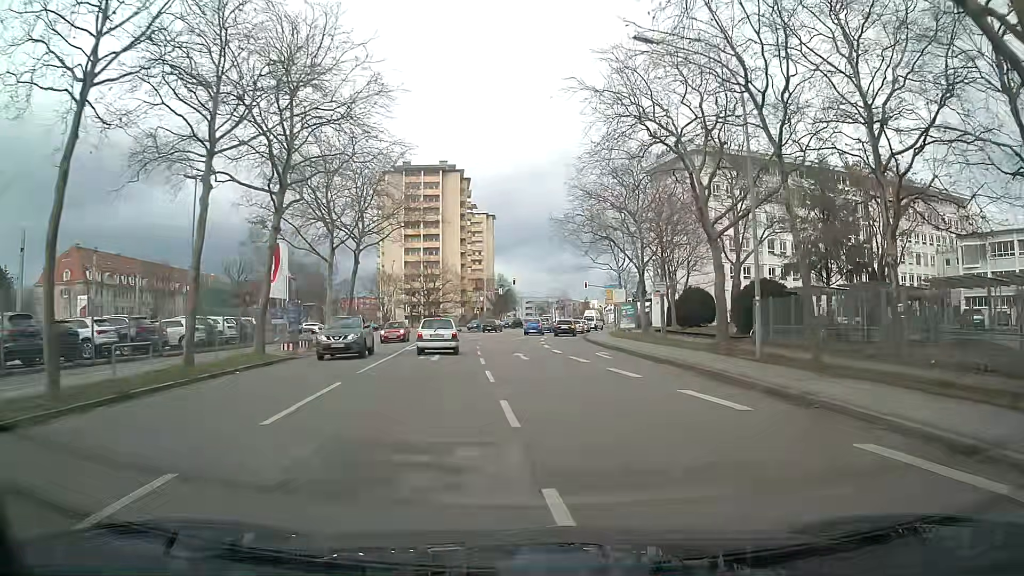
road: tertiary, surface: asphalt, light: Day
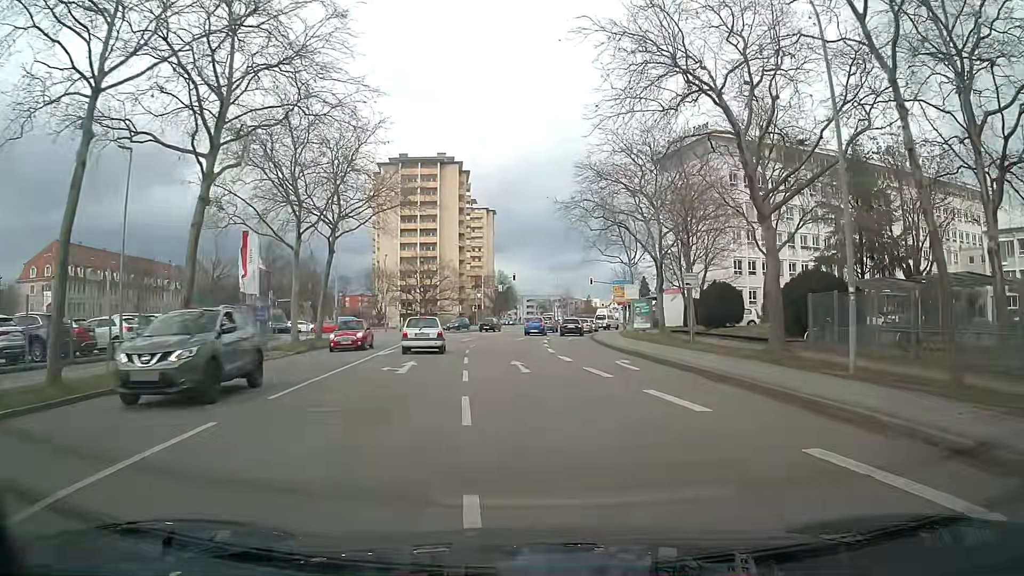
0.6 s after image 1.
(0.0, +6.0) m; 0°
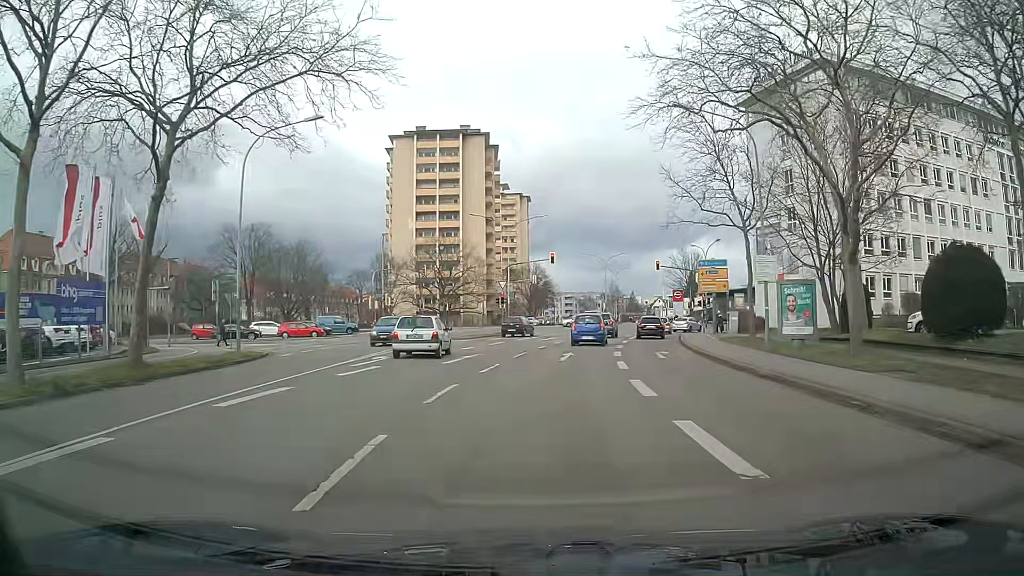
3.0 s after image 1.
(-0.5, +21.7) m; -3°
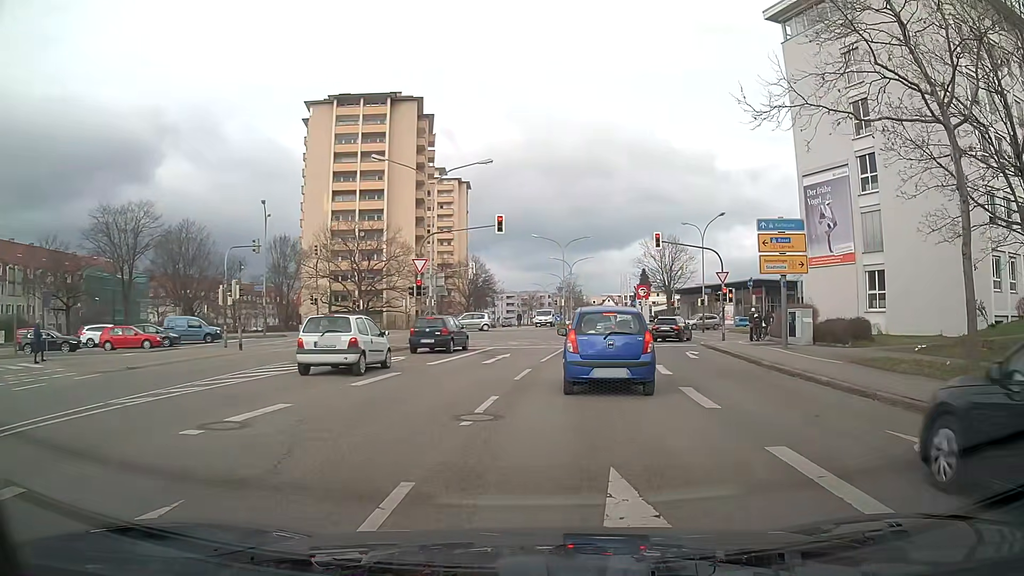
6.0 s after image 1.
(+0.4, +19.6) m; +7°
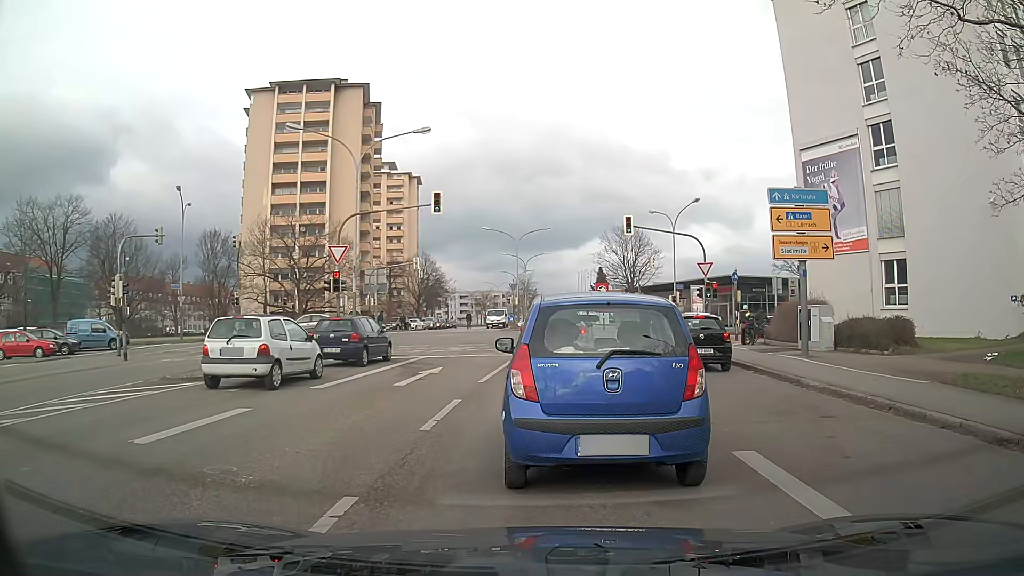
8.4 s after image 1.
(+0.2, +6.0) m; +3°
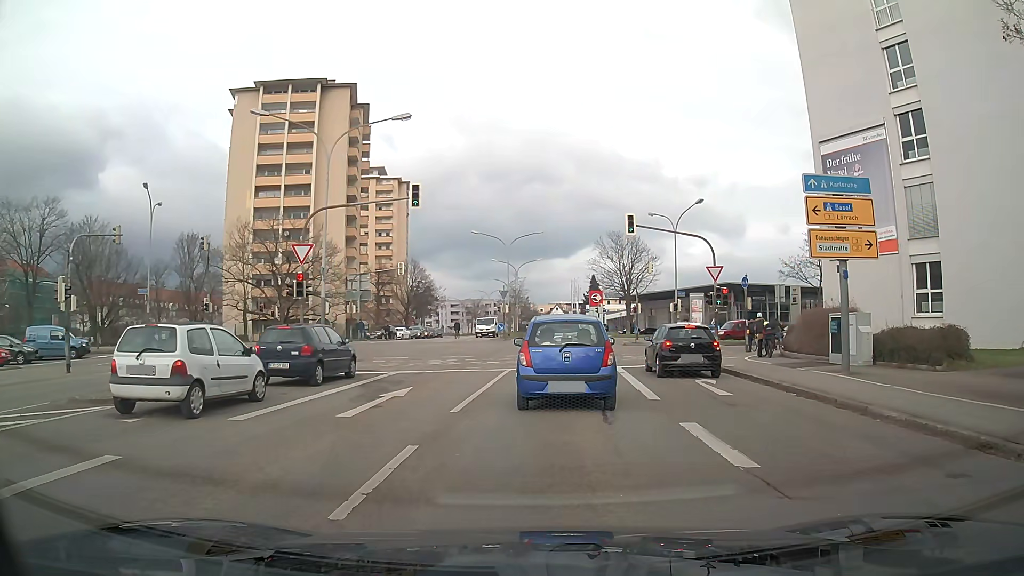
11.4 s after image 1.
(0.0, +3.7) m; 0°
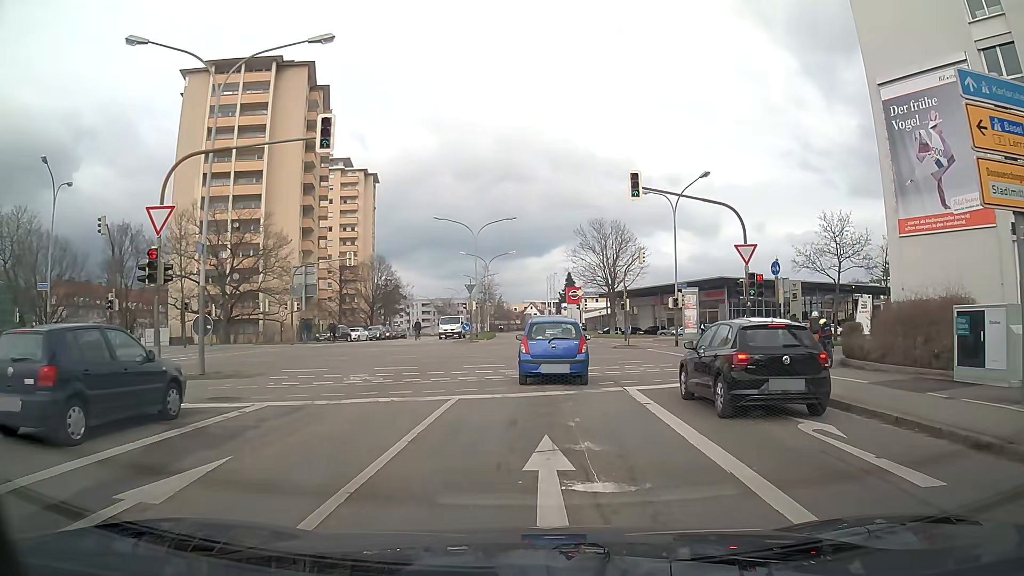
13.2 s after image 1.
(+0.2, +8.6) m; +2°
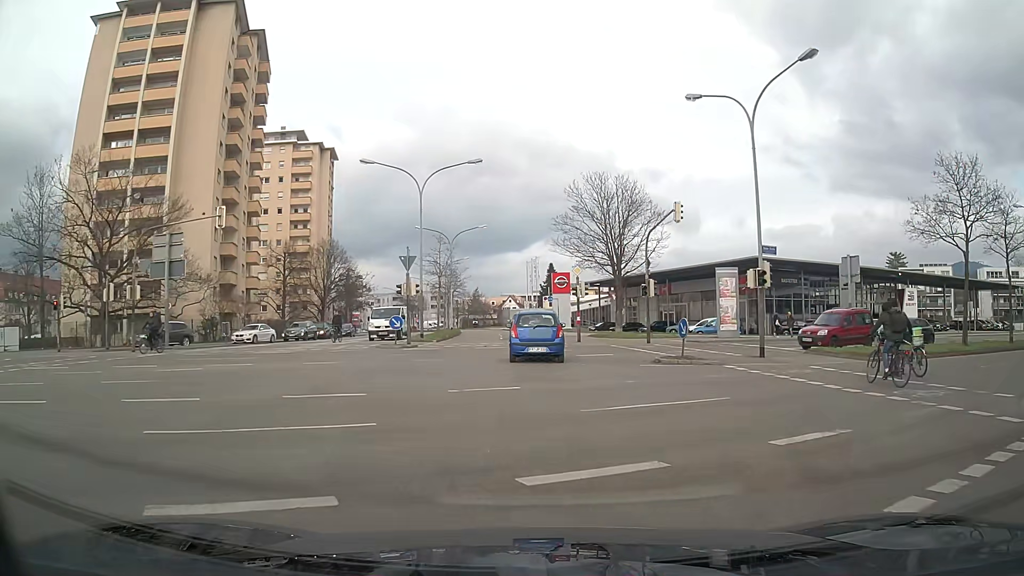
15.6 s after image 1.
(+0.3, +18.5) m; +1°
(0, +10) (0, +20) (0, +30) (0, +40) (-1, +50) (-2, +60) (-3, +70) (-4, +80) (-5, +90) (-7, +100) m
